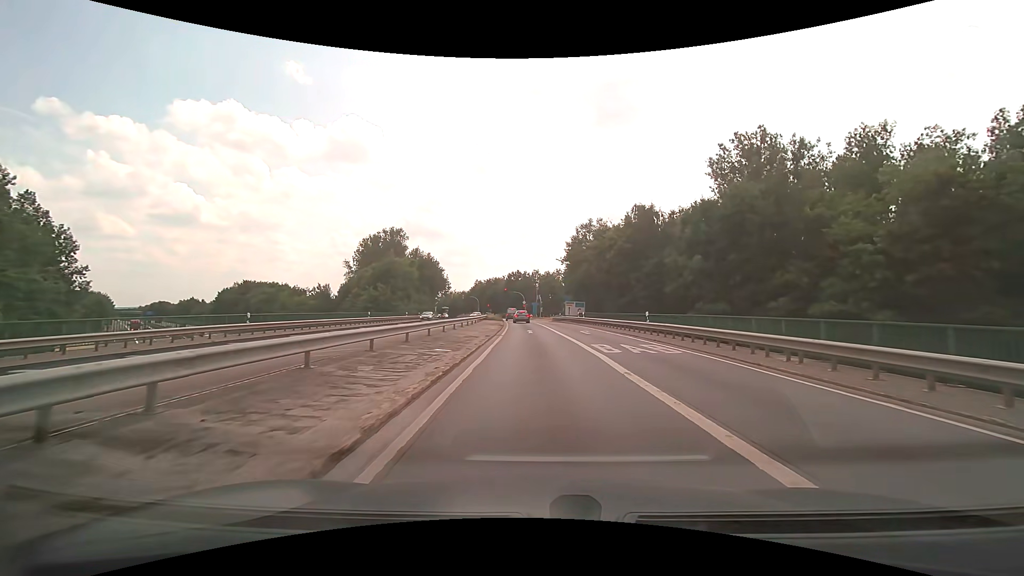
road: secondary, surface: asphalt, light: Day
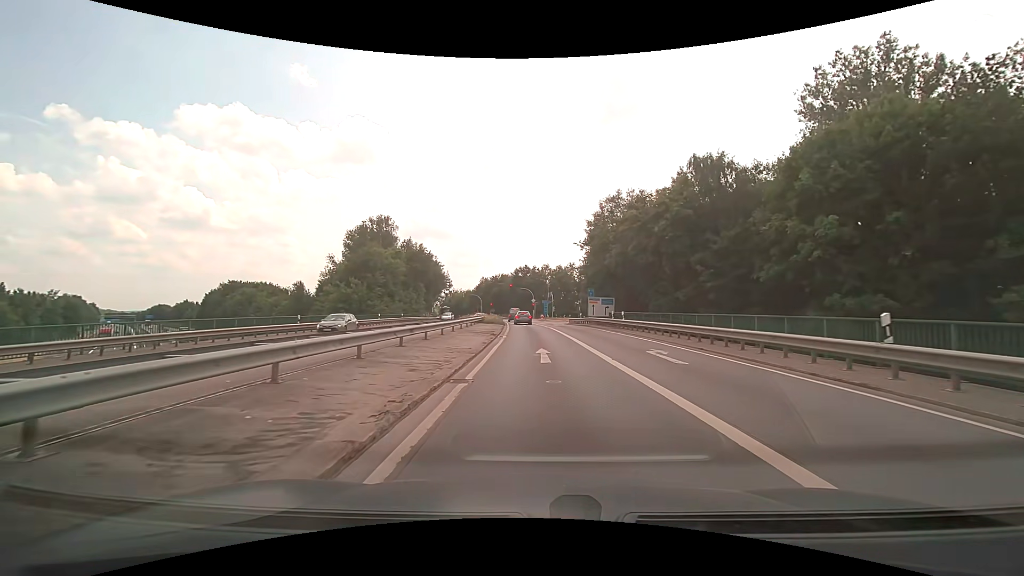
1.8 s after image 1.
(-0.2, +17.3) m; -1°
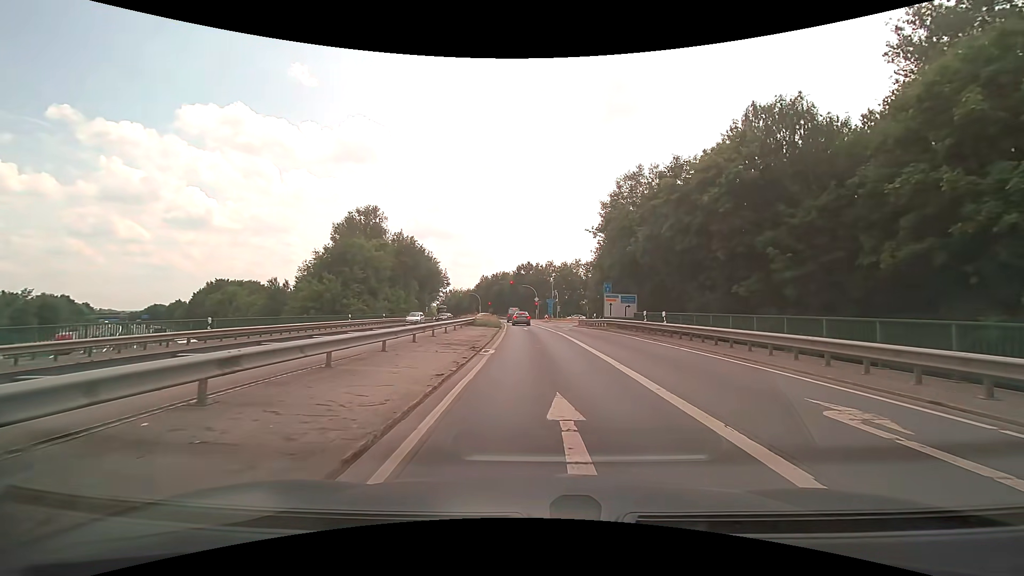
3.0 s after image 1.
(-0.1, +9.7) m; -1°
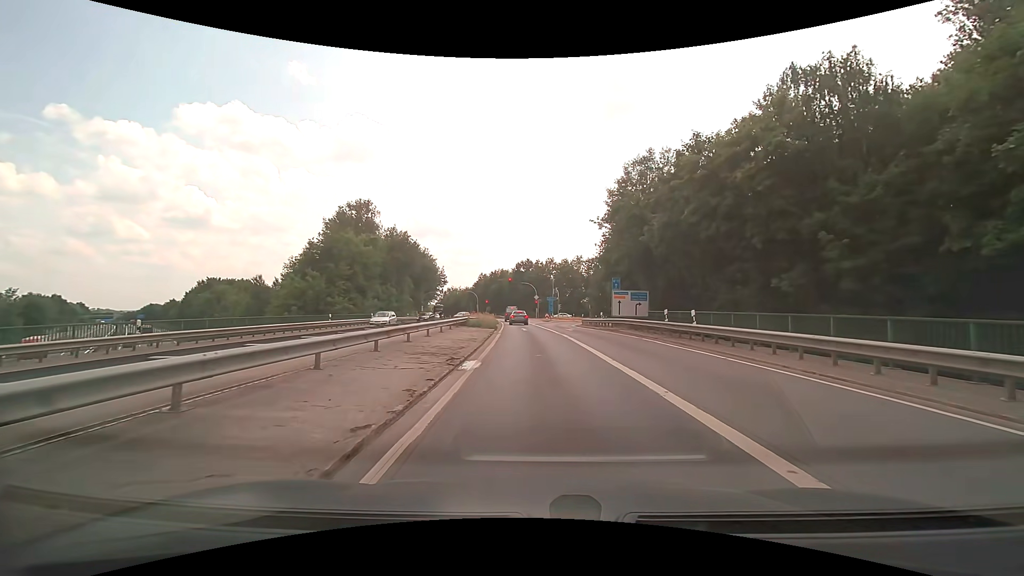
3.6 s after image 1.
(0.0, +4.3) m; 0°
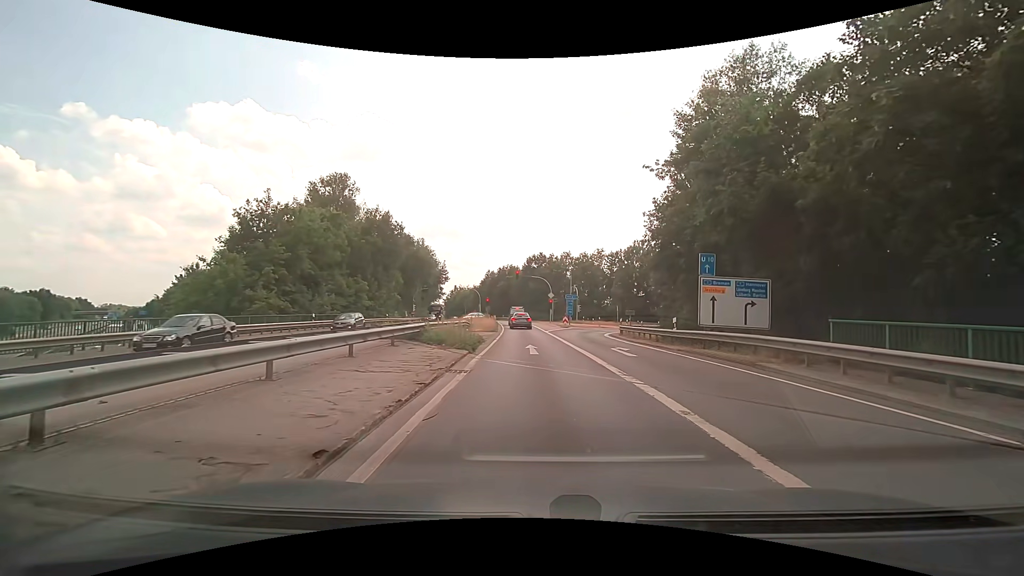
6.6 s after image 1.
(-0.1, +17.5) m; -1°
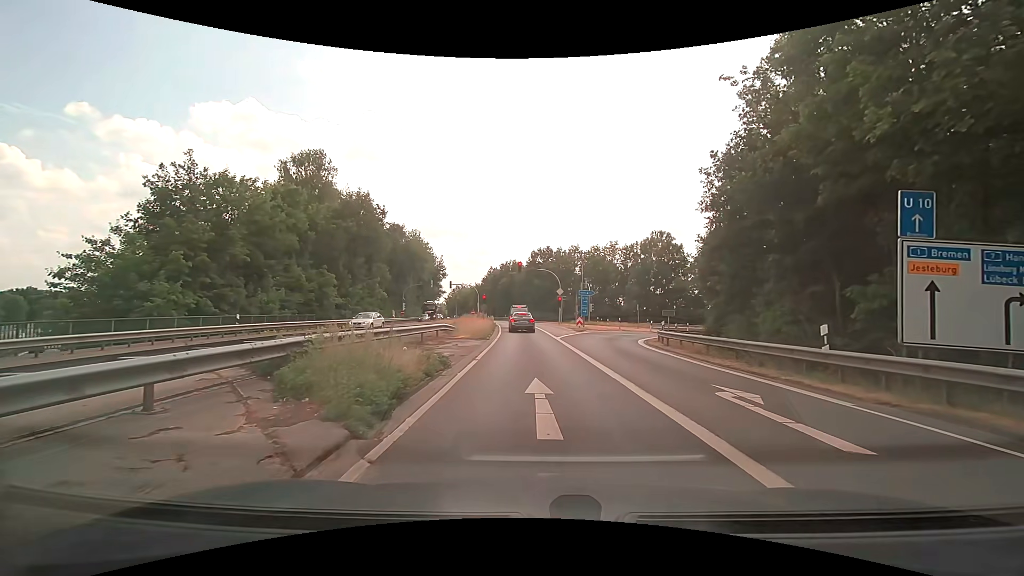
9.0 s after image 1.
(-0.1, +10.6) m; -1°
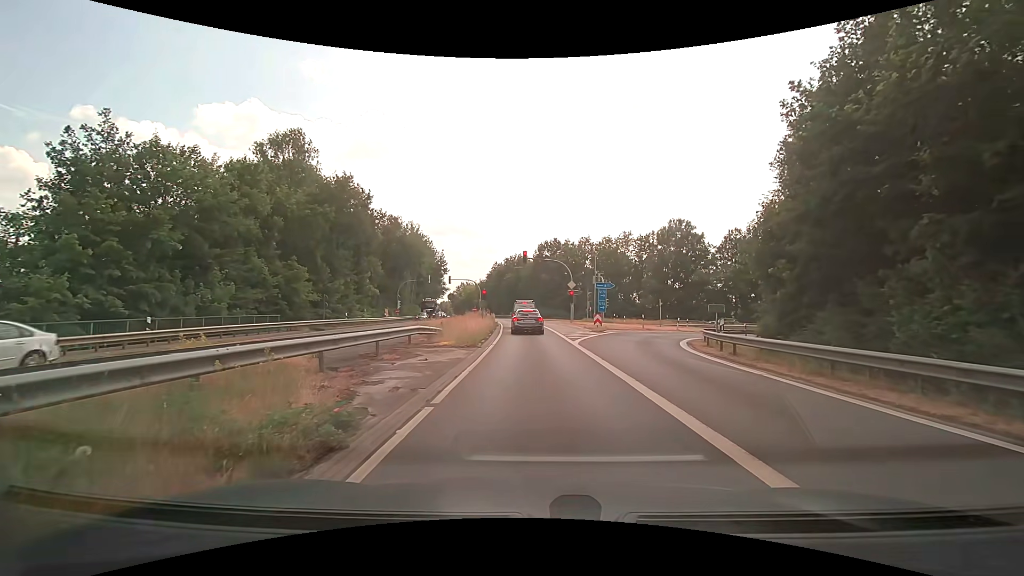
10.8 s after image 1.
(0.0, +7.2) m; -1°
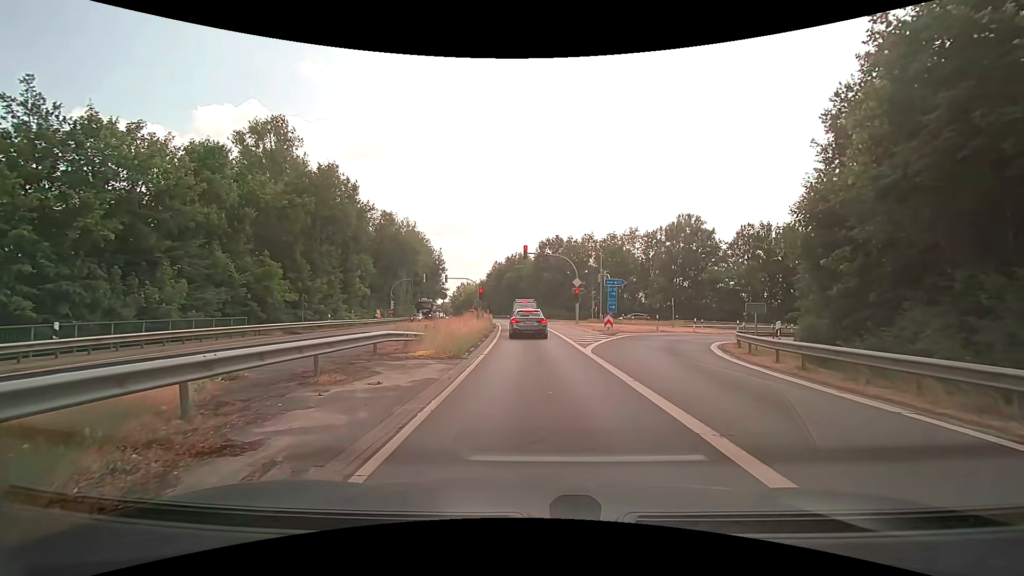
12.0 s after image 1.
(+0.1, +4.2) m; +1°
(0, +10) (0, +20) (-1, +30) (-1, +40) (-2, +50) (-3, +60) (-4, +70) (-6, +80) (-7, +90) (-9, +99) m
